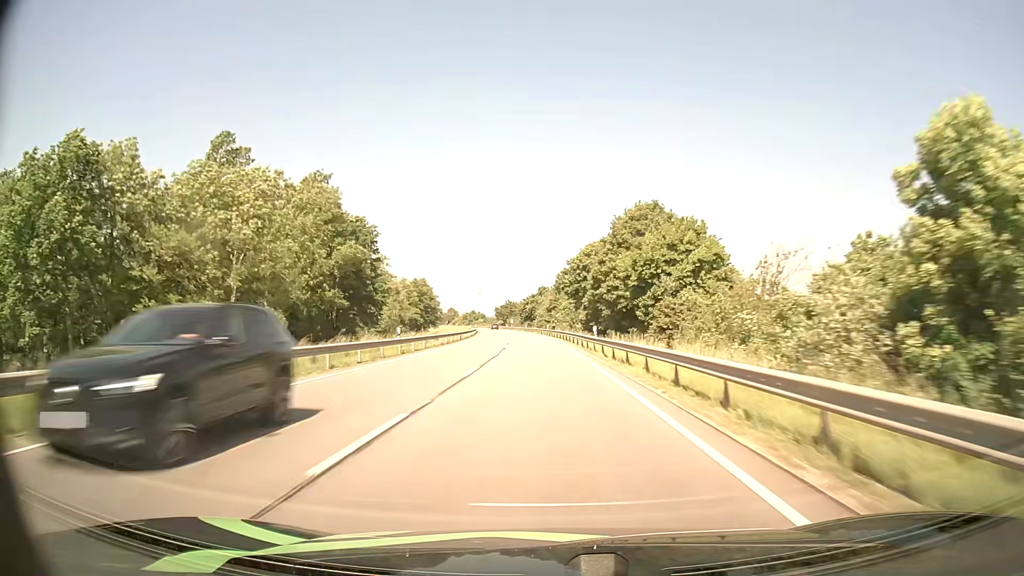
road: primary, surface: asphalt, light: Day
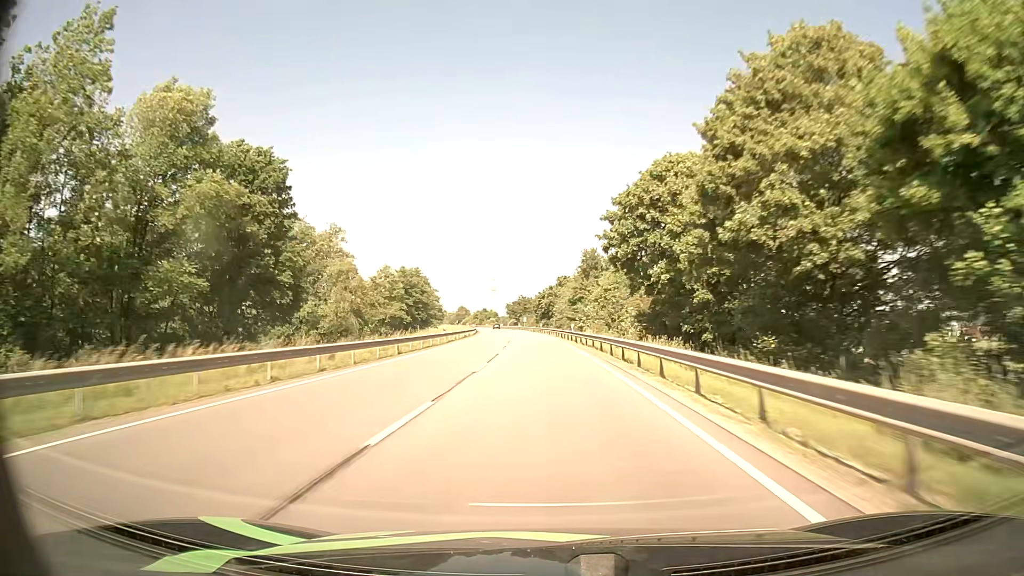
(-0.4, +33.9) m; -1°
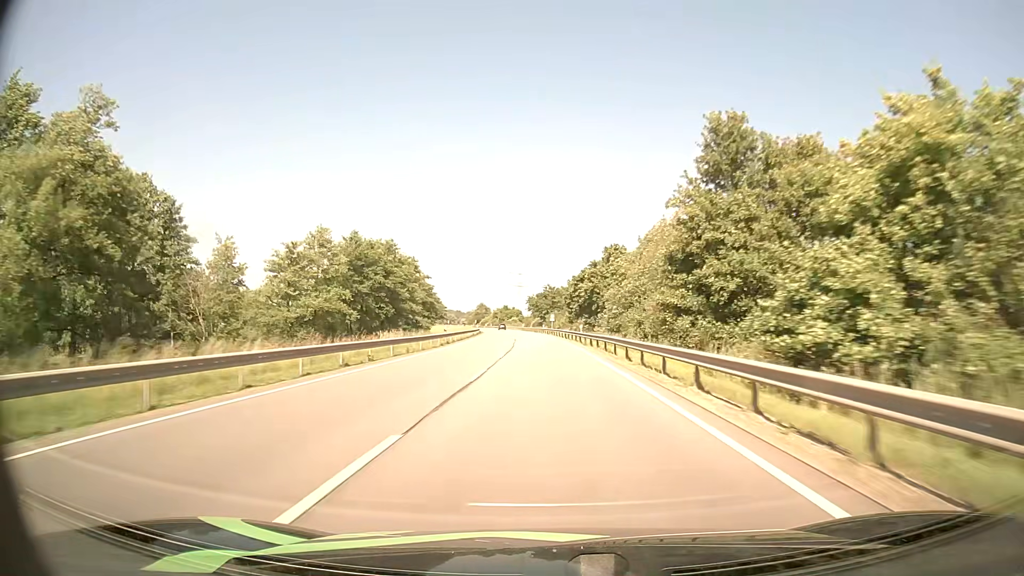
(-1.2, +50.8) m; -3°
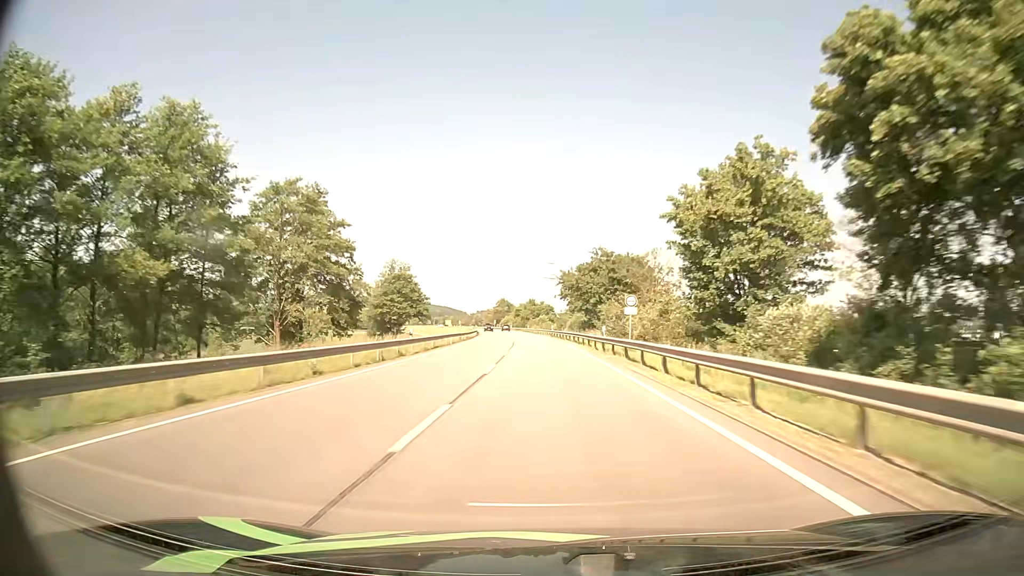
(-1.7, +67.5) m; -3°
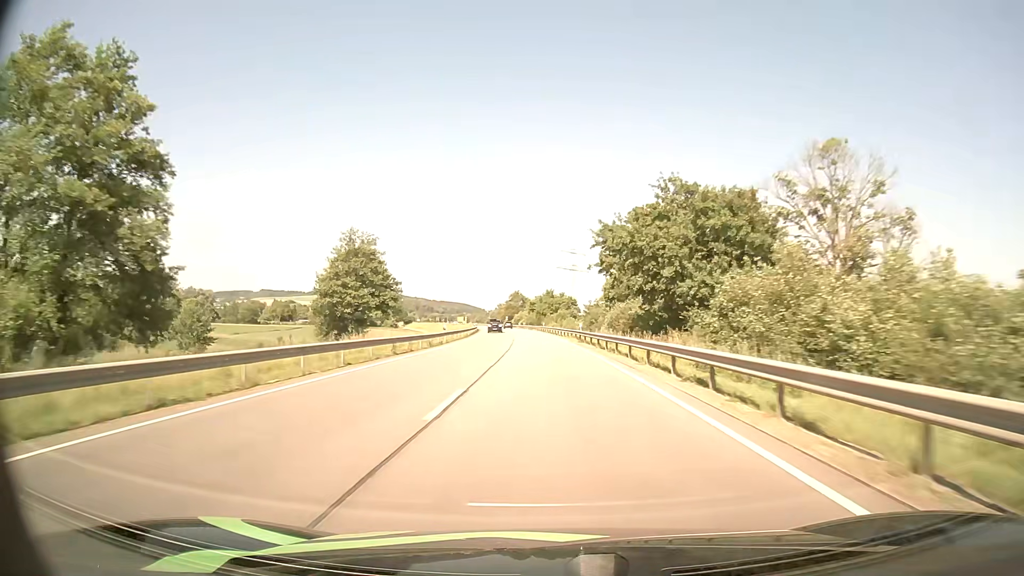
(-0.4, +33.4) m; -1°
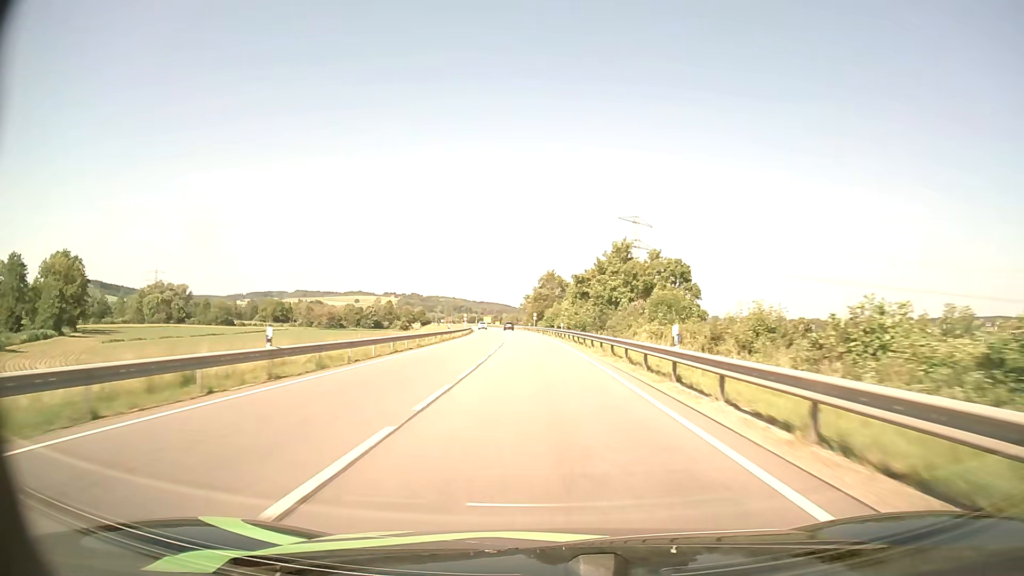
(-2.5, +82.0) m; -3°
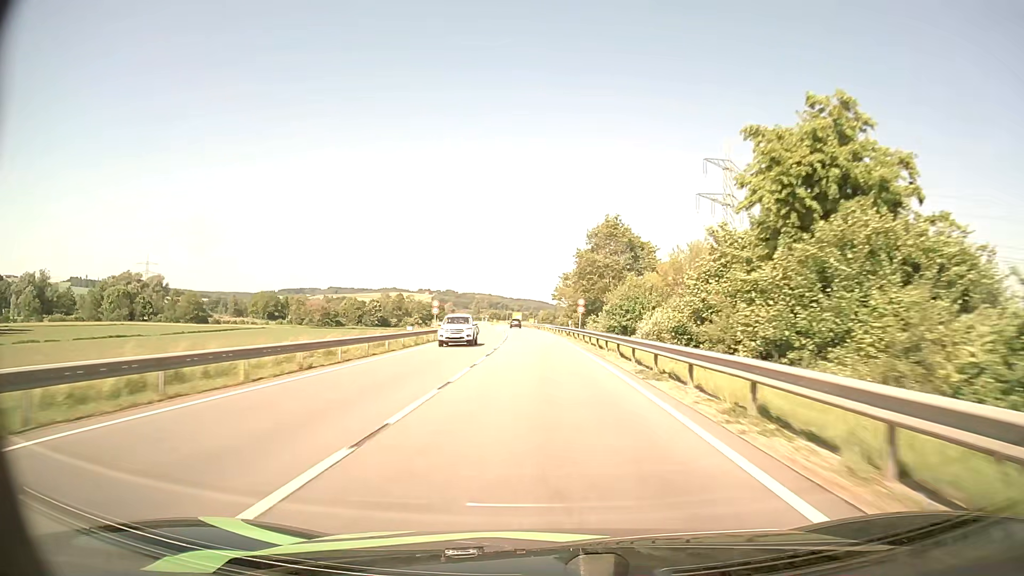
(-2.0, +61.6) m; -3°
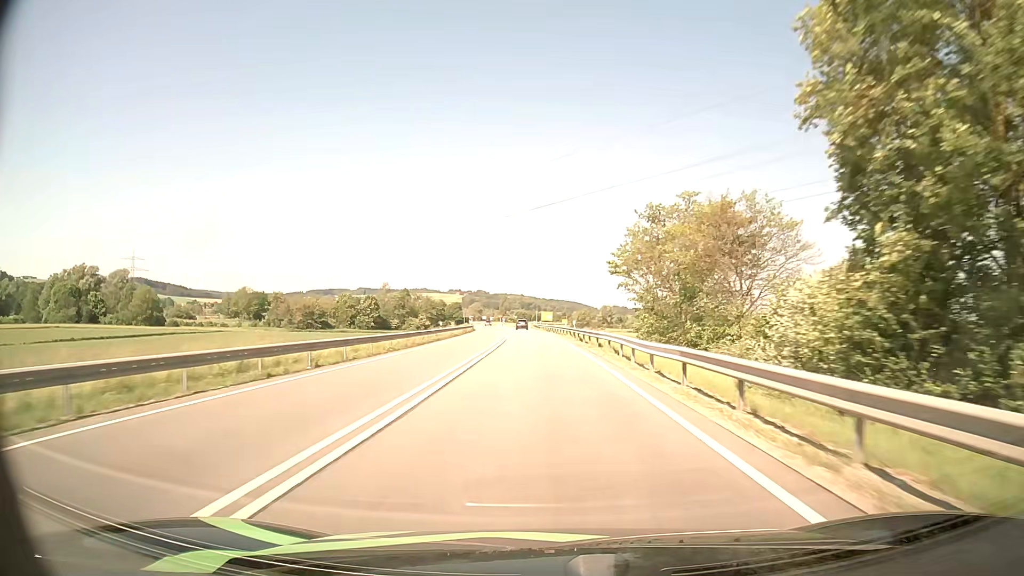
(-1.2, +55.0) m; -3°
(0, +10) (0, +20) (-1, +30) (-1, +40) (-1, +50) (-2, +60) (-2, +70) (-3, +80) (-4, +90) (-5, +100) m
